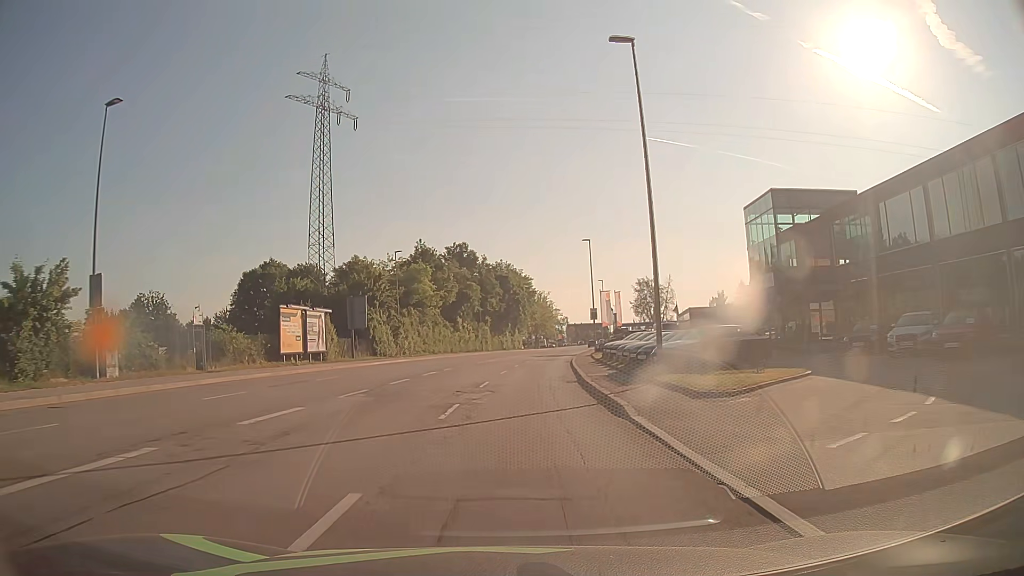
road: tertiary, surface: asphalt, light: Day
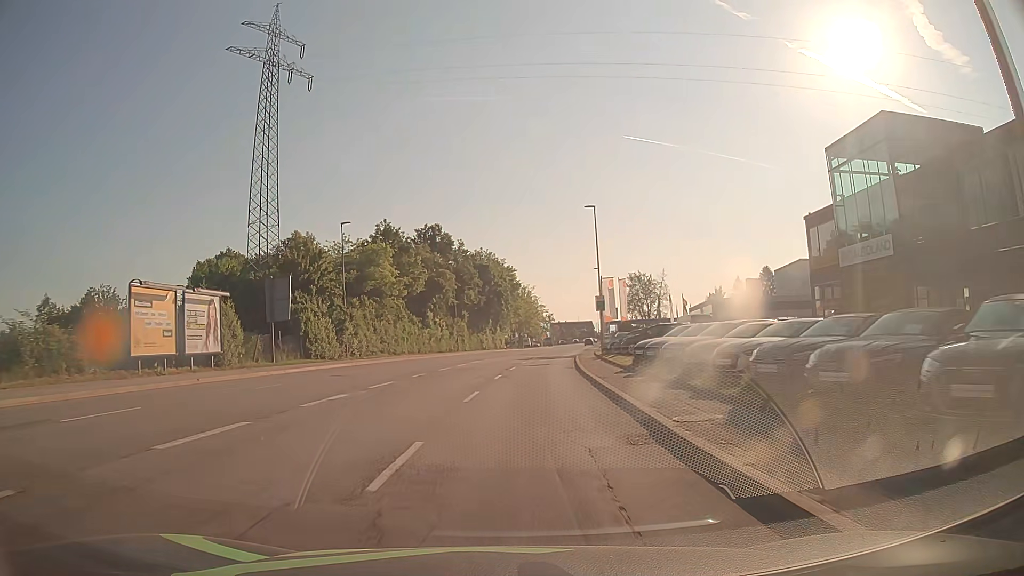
(+0.2, +15.2) m; +2°
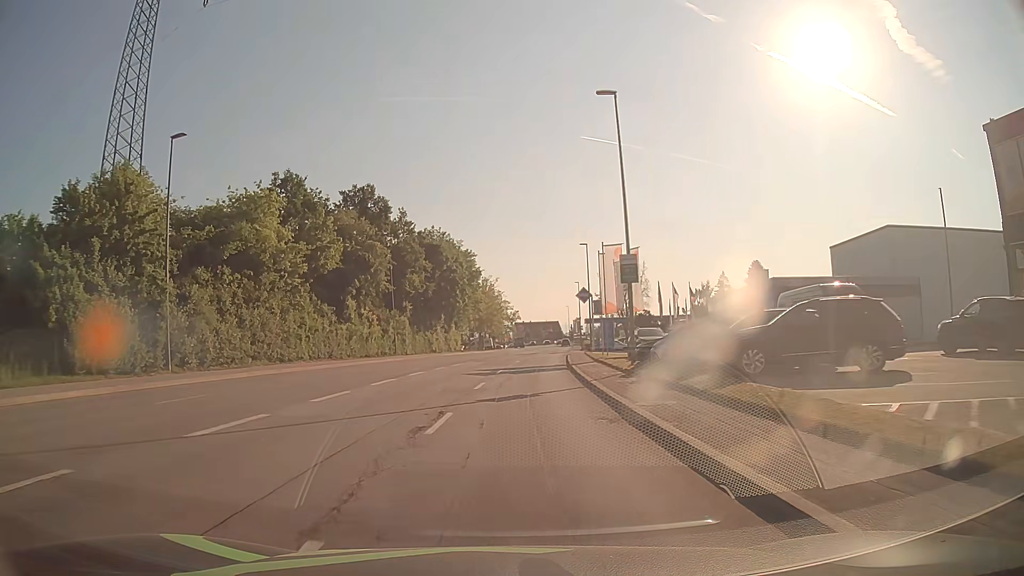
(+0.6, +22.8) m; +3°
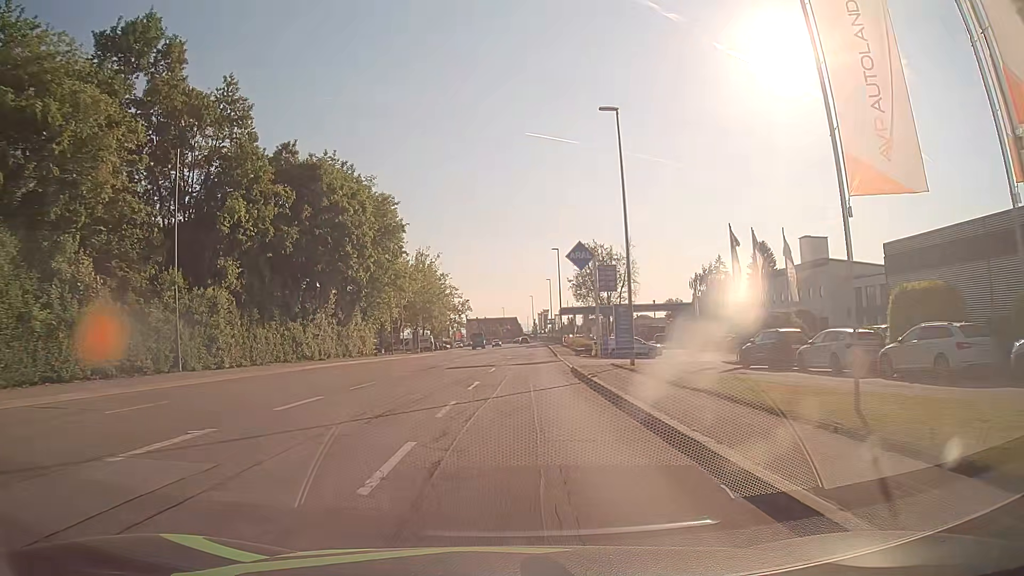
(+1.4, +38.0) m; +4°
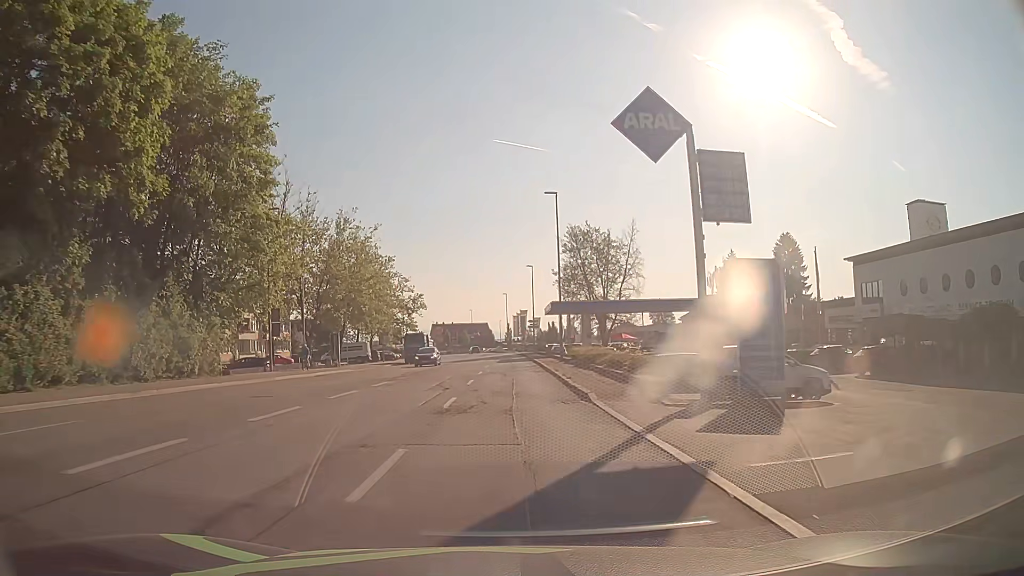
(+0.9, +30.4) m; +2°
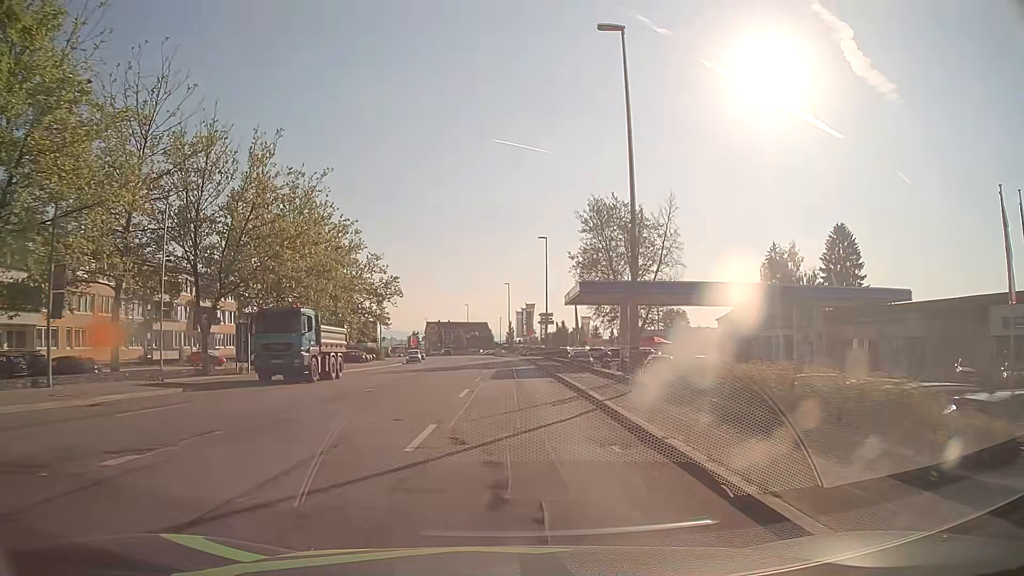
(+0.2, +22.8) m; +1°
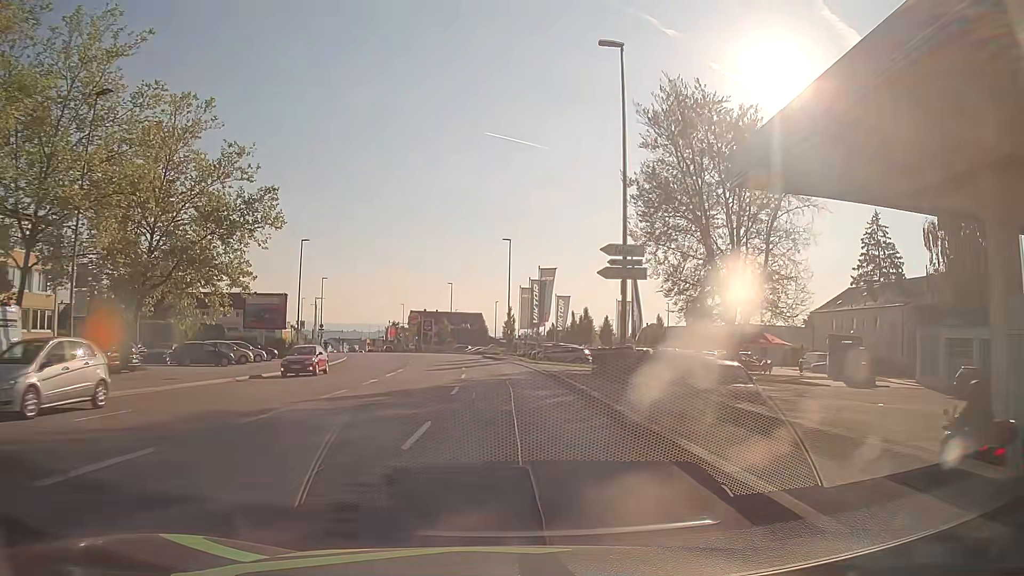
(0.0, +38.0) m; 0°
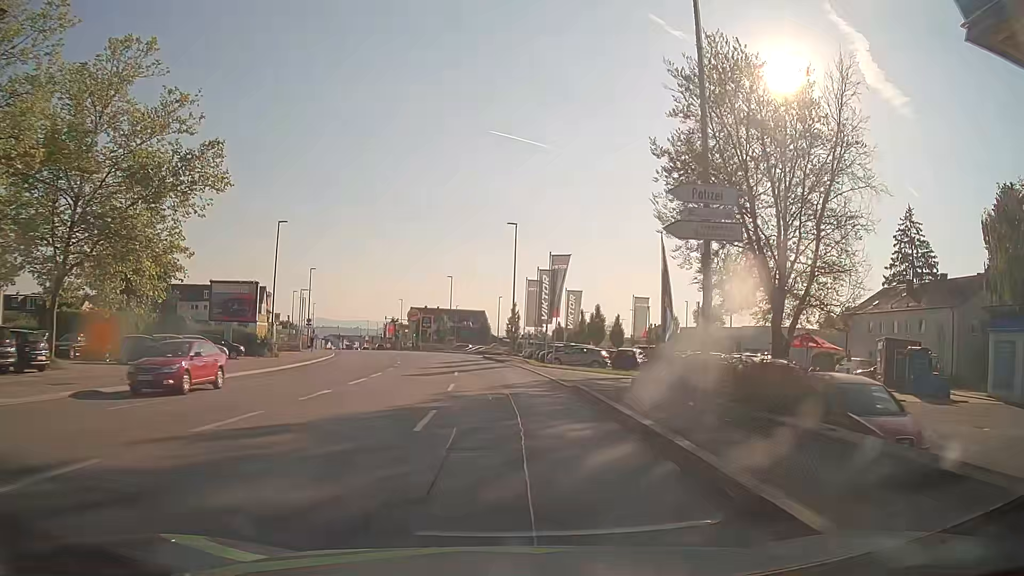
(-0.1, +7.6) m; -1°
(0, +10) (0, +20) (-1, +30) (-2, +40) (-3, +50) (-4, +60) (-6, +70) (-9, +79) (-11, +89) (-14, +99) m
